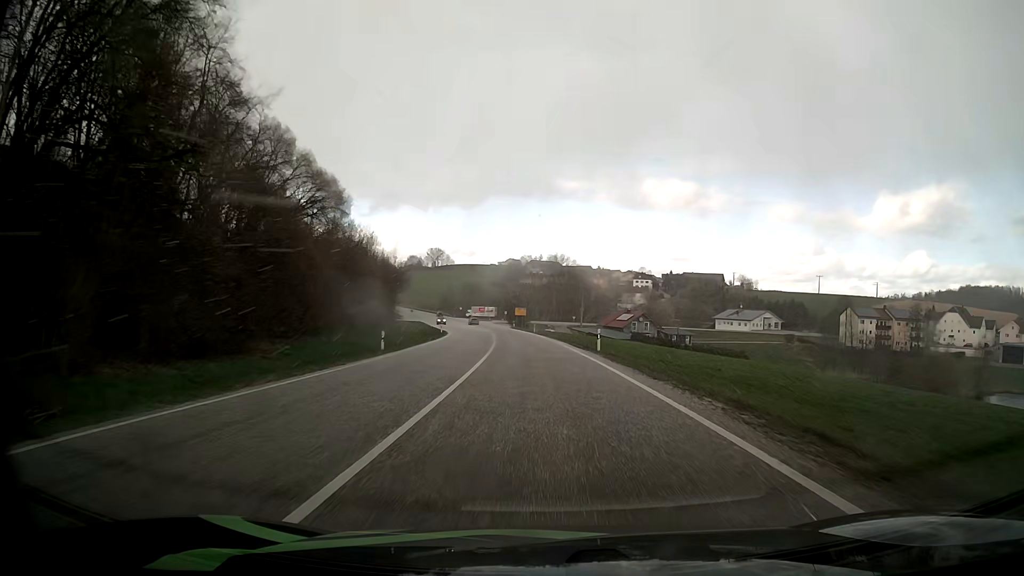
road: primary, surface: asphalt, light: Day
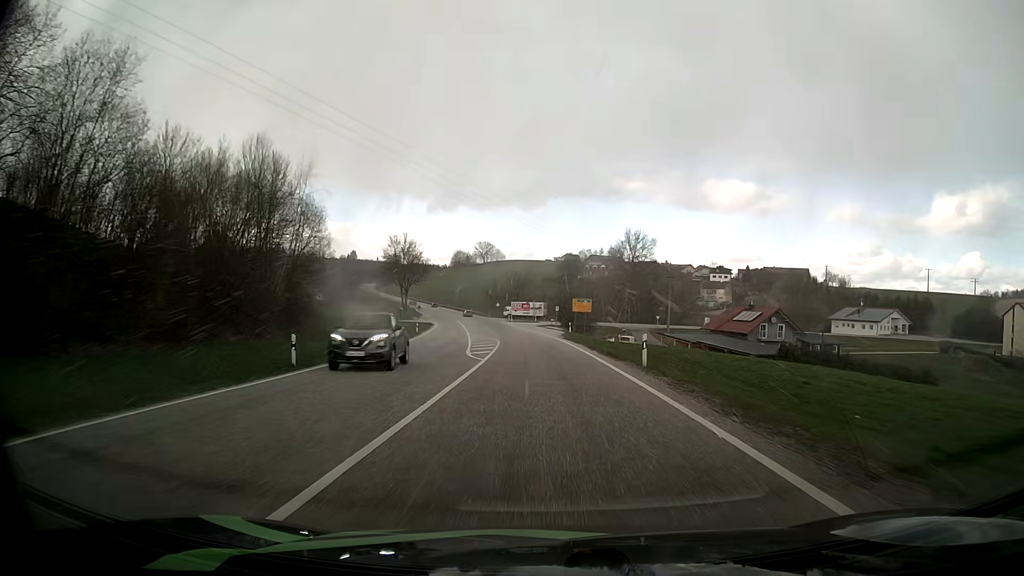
(-2.5, +57.0) m; -5°
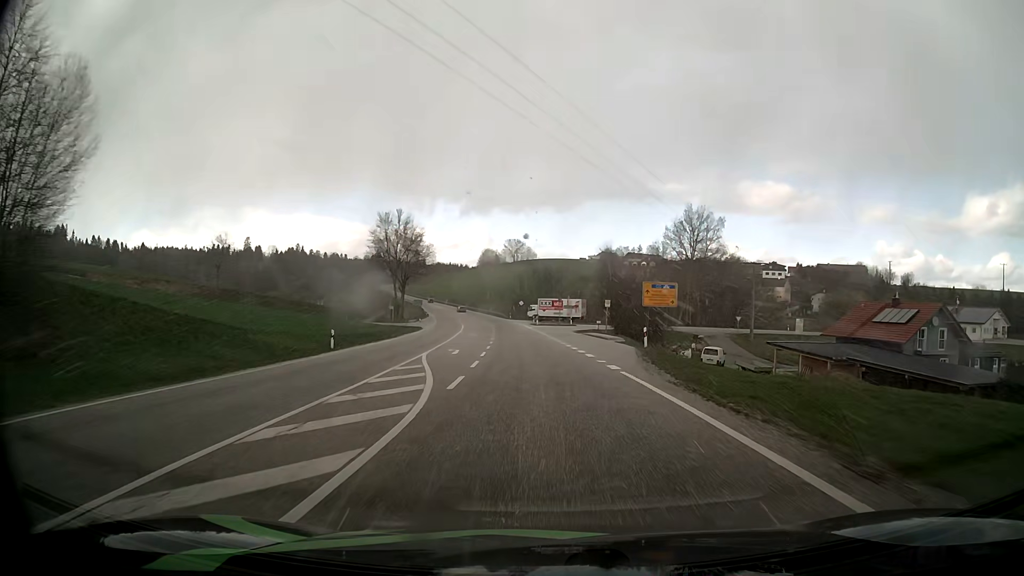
(-0.8, +35.1) m; -3°
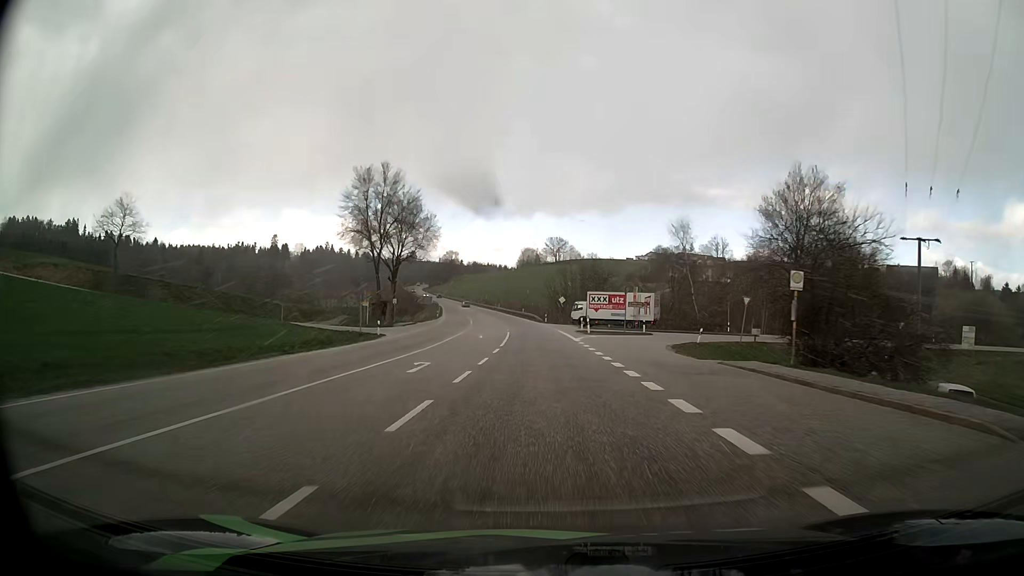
(-1.0, +35.7) m; -3°
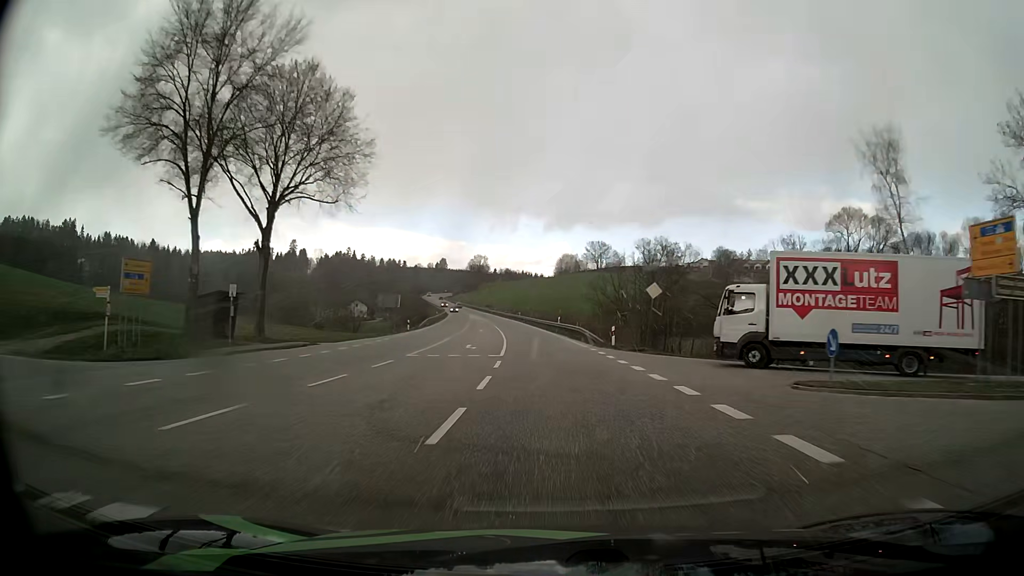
(-1.5, +48.4) m; -3°
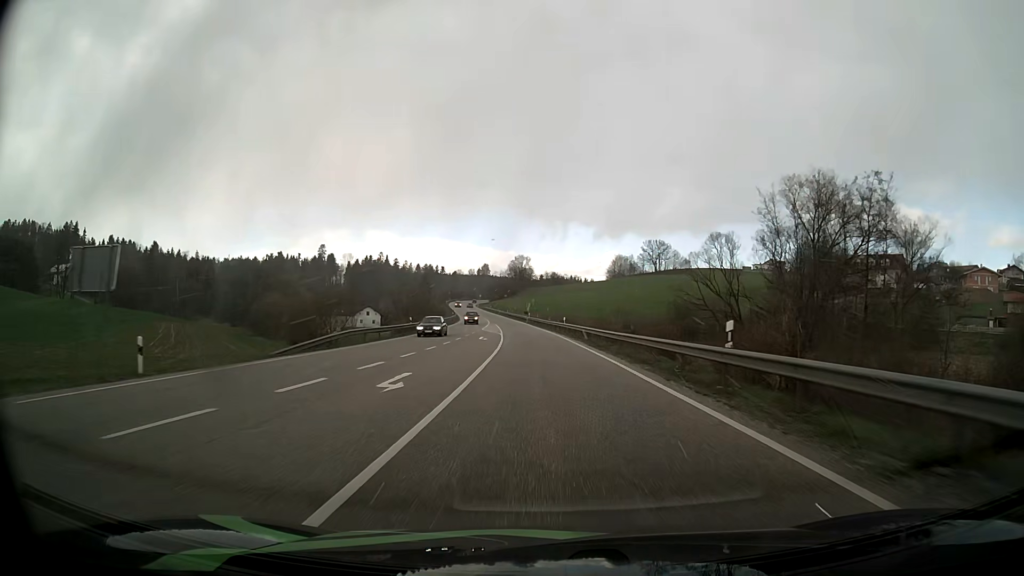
(-1.4, +48.8) m; -4°
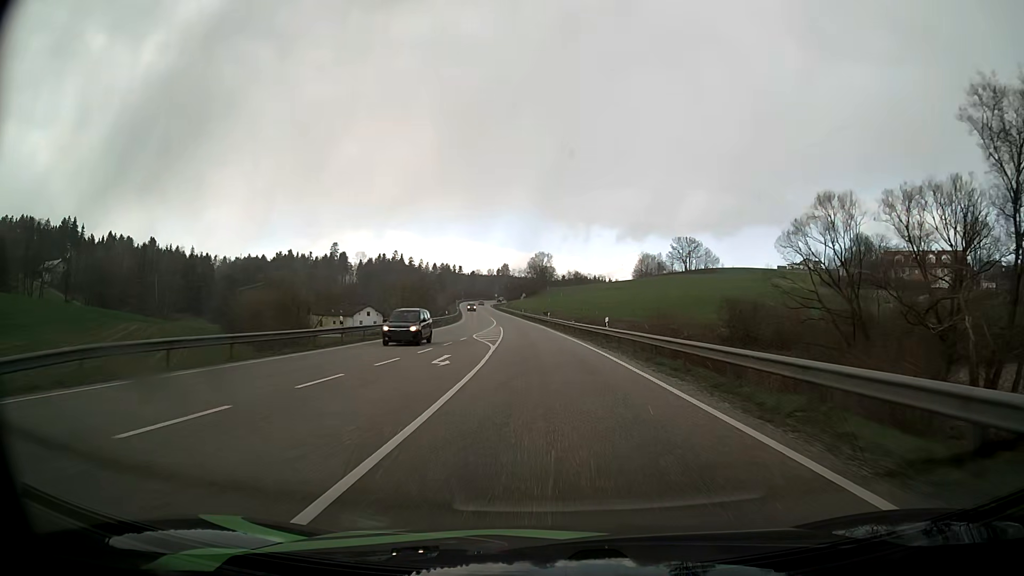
(-0.3, +24.3) m; -2°
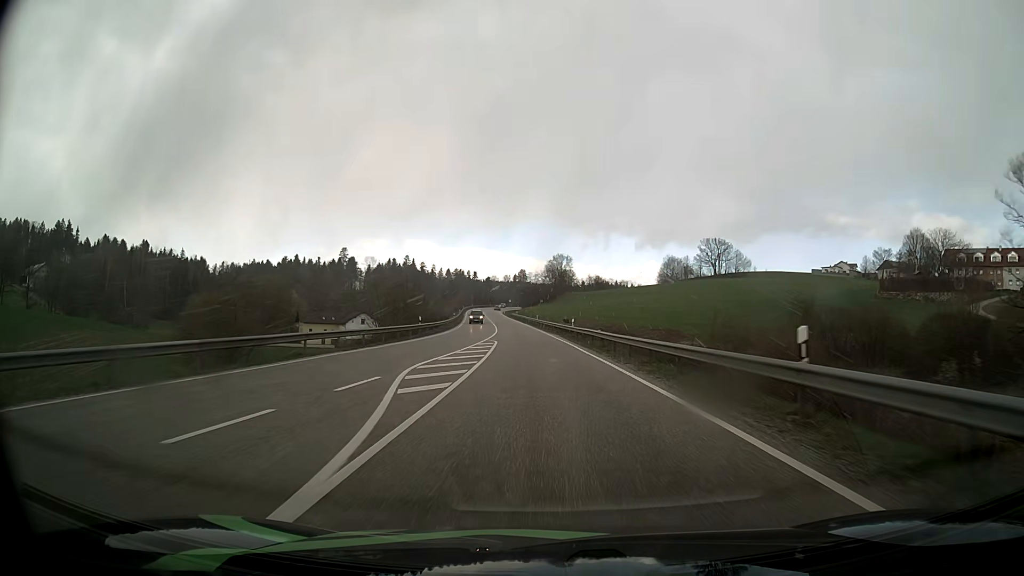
(-0.4, +24.3) m; -2°
(0, +10) (0, +20) (-1, +30) (-1, +40) (-2, +50) (-2, +60) (-3, +70) (-4, +80) (-5, +90) (-6, +100) m
